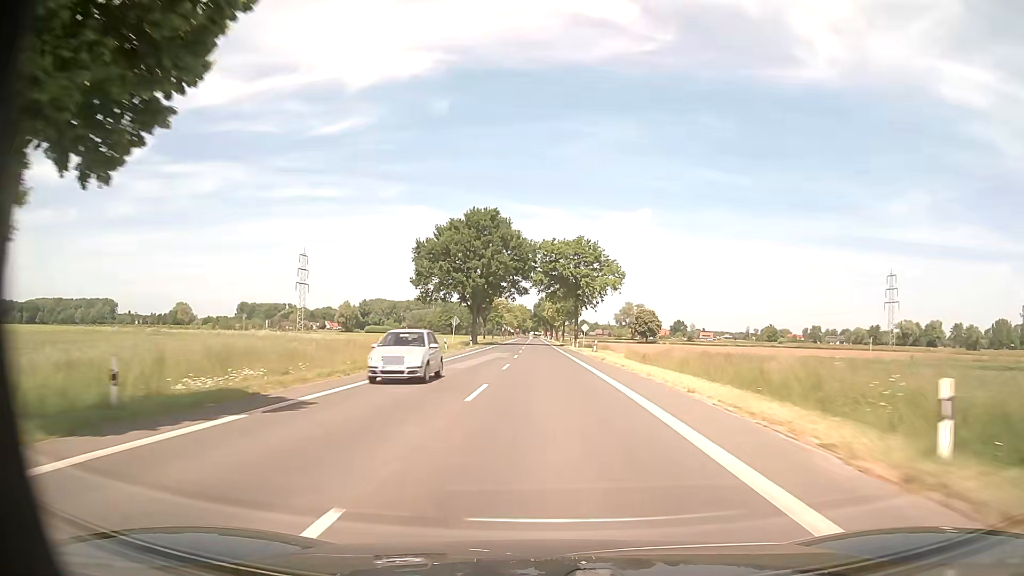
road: tertiary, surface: asphalt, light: Day
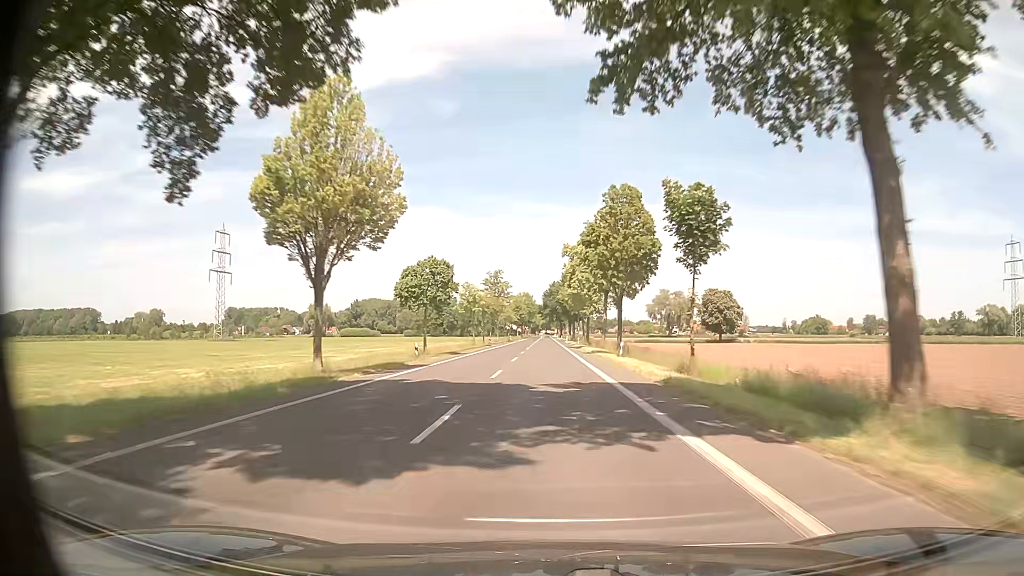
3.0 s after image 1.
(-1.0, +80.8) m; -1°
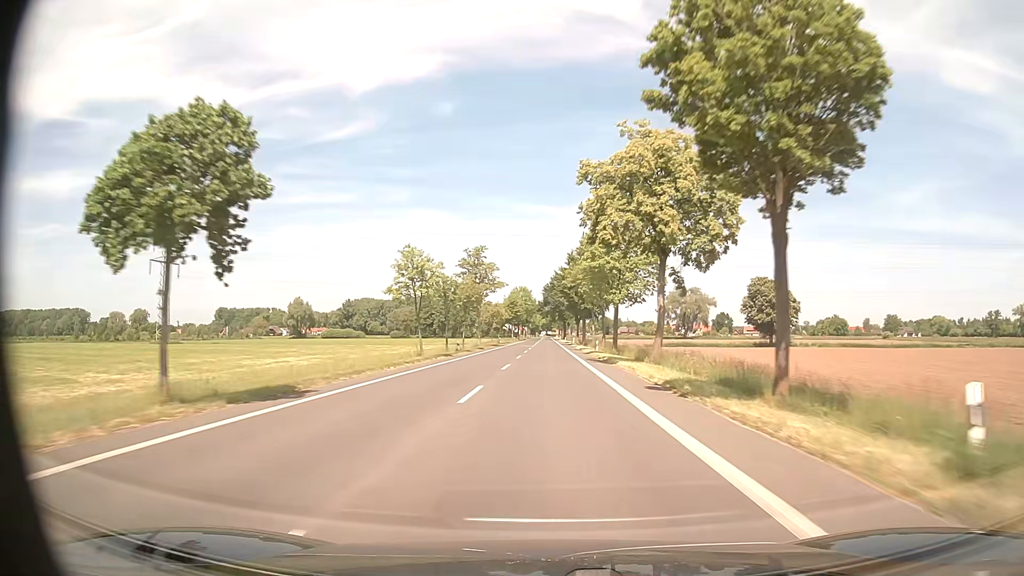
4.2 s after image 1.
(-0.1, +32.5) m; 0°
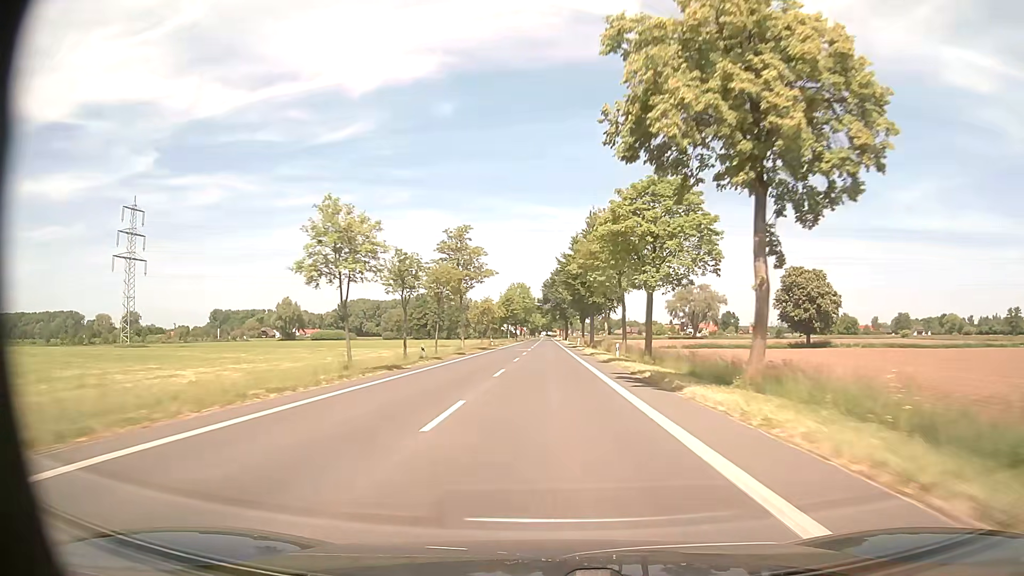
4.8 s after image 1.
(0.0, +16.3) m; 0°
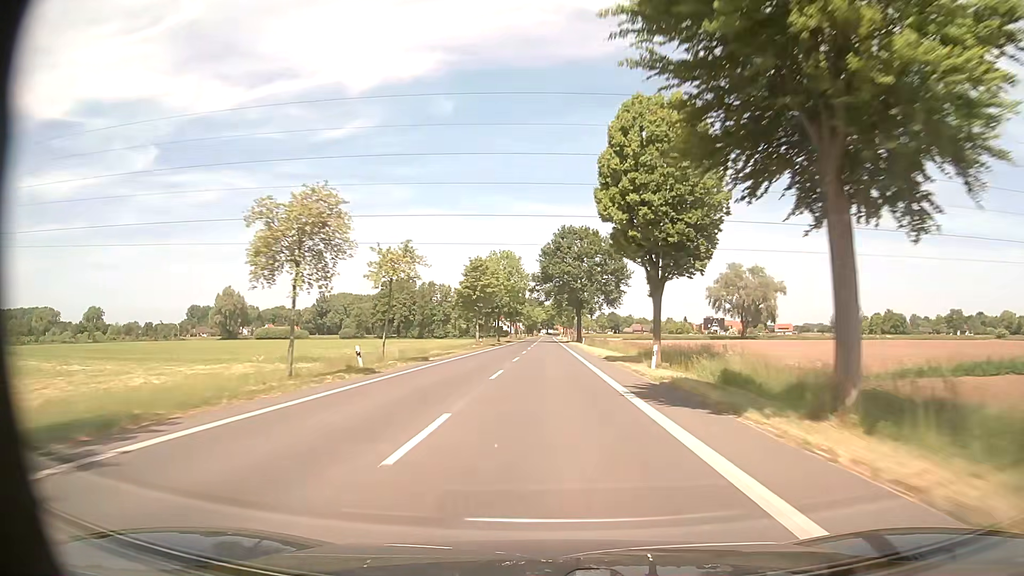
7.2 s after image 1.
(+0.1, +65.1) m; 0°
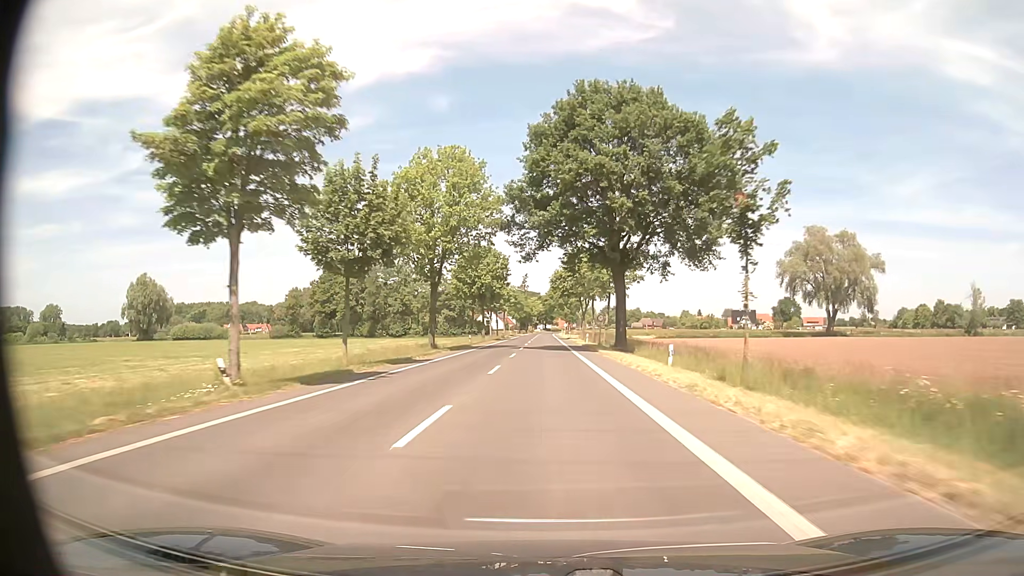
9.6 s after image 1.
(+0.2, +61.5) m; 0°
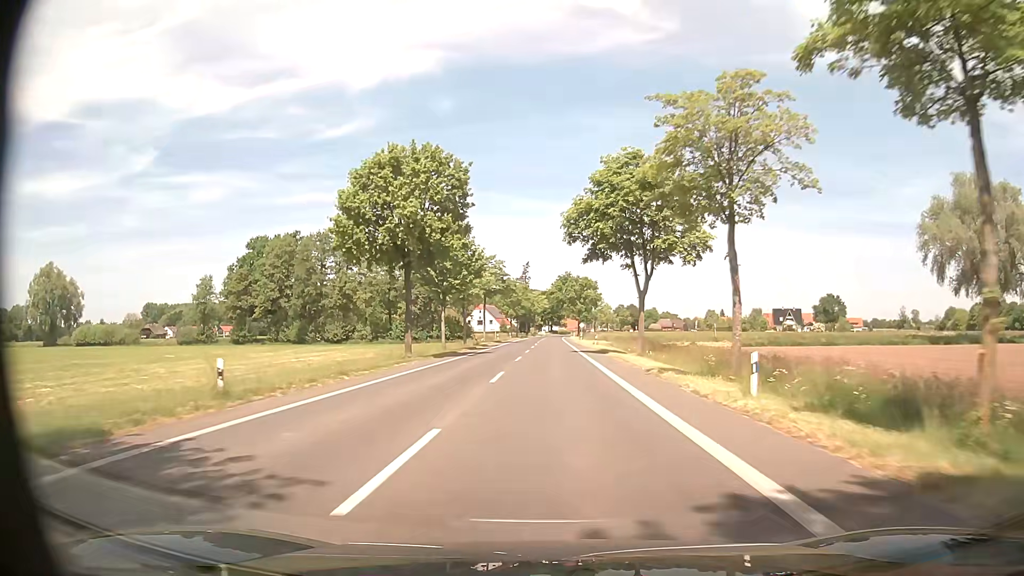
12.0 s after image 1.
(-0.4, +51.6) m; -1°
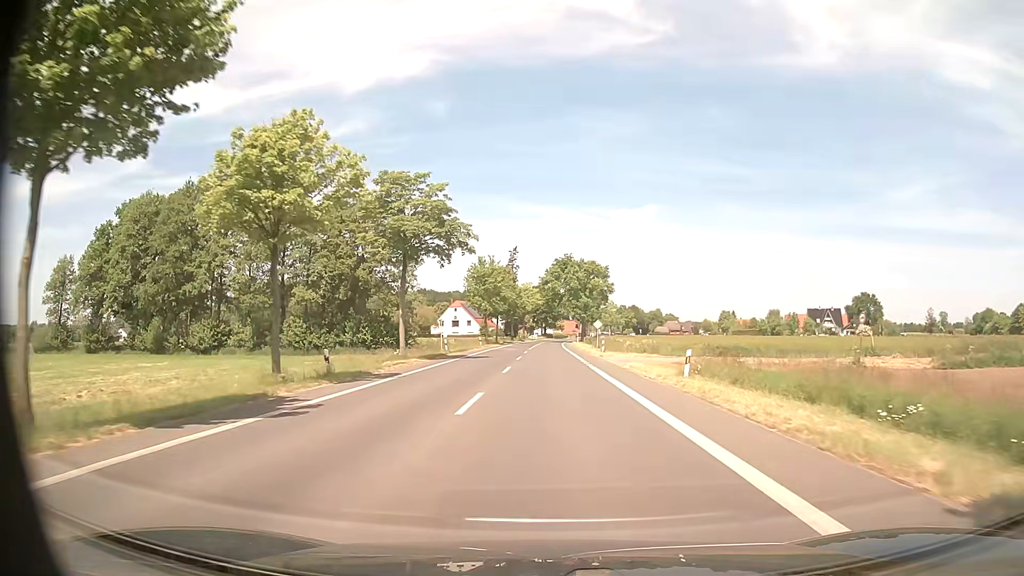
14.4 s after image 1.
(+0.2, +44.0) m; +1°
(0, +10) (0, +20) (0, +30) (0, +40) (0, +50) (0, +60) (0, +70) (0, +80) (+1, +90) (+1, +100) m
